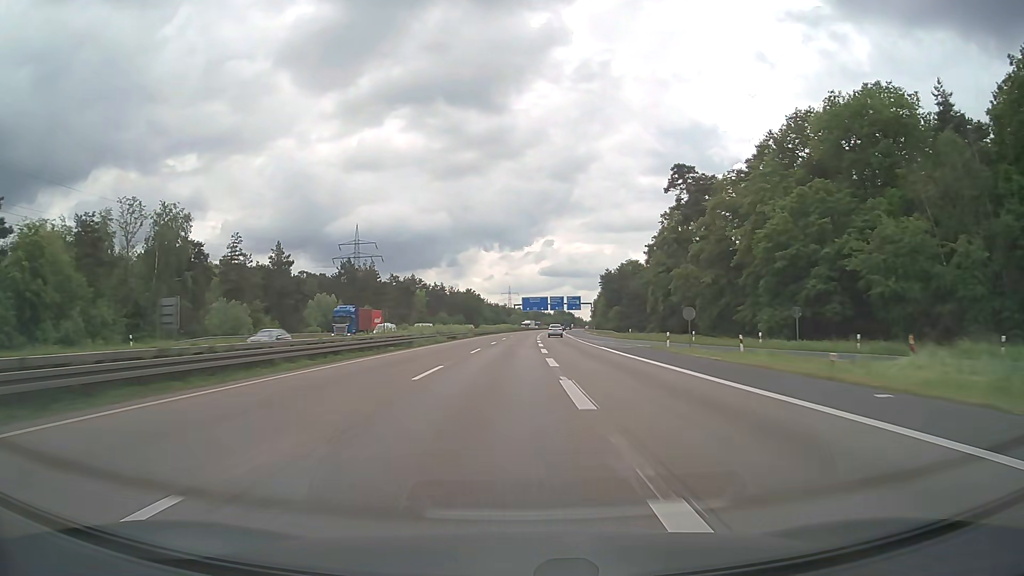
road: motorway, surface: asphalt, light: Day
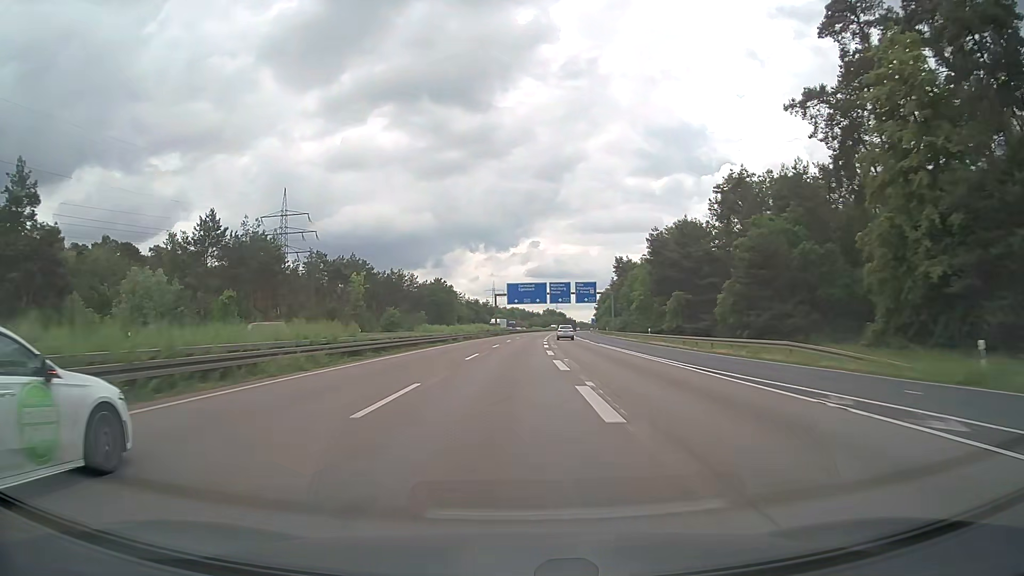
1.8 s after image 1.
(+0.6, +61.8) m; +1°
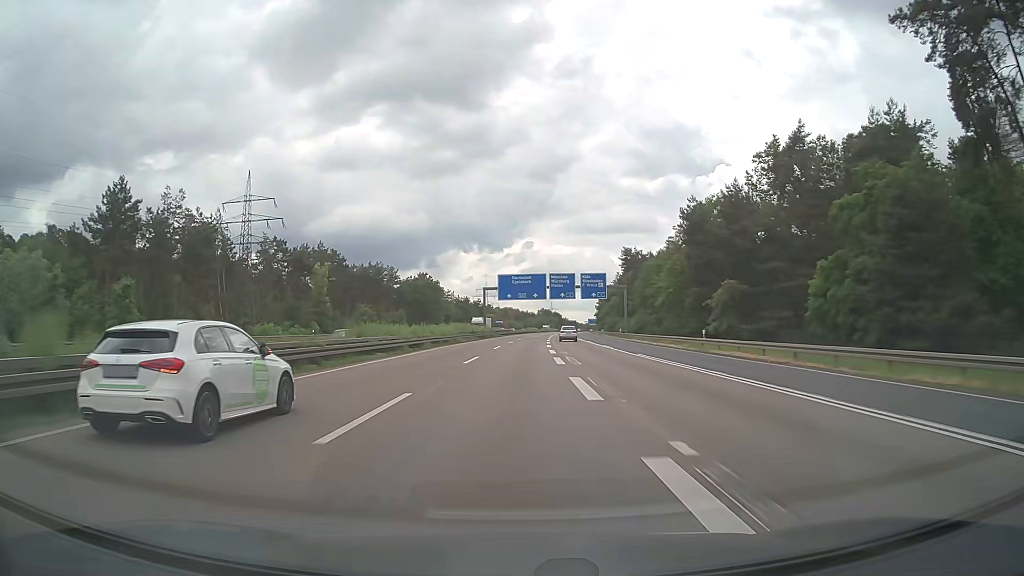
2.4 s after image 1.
(0.0, +20.6) m; 0°
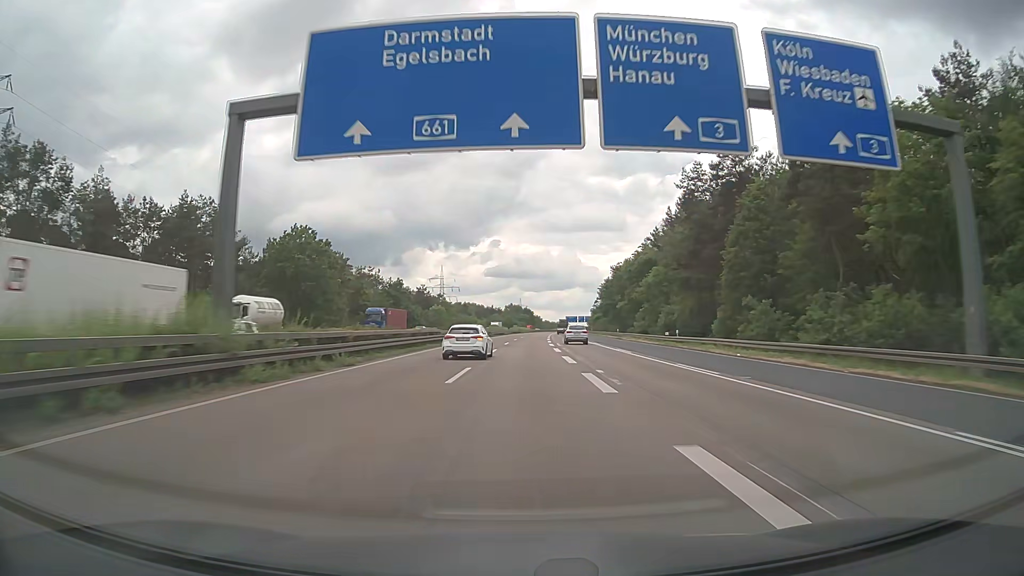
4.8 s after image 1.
(+2.0, +82.5) m; +3°
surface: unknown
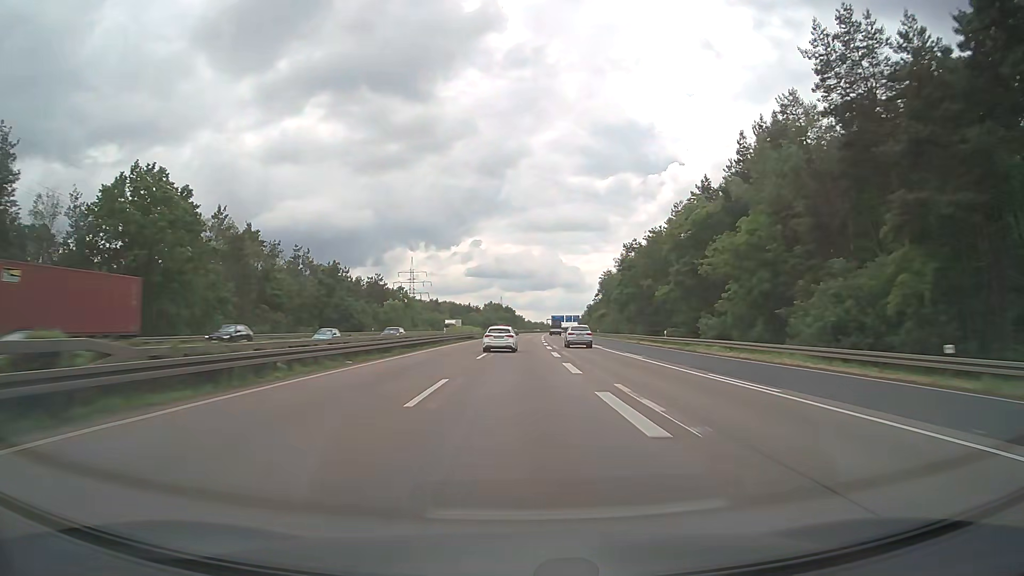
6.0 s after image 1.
(+0.6, +41.3) m; +2°
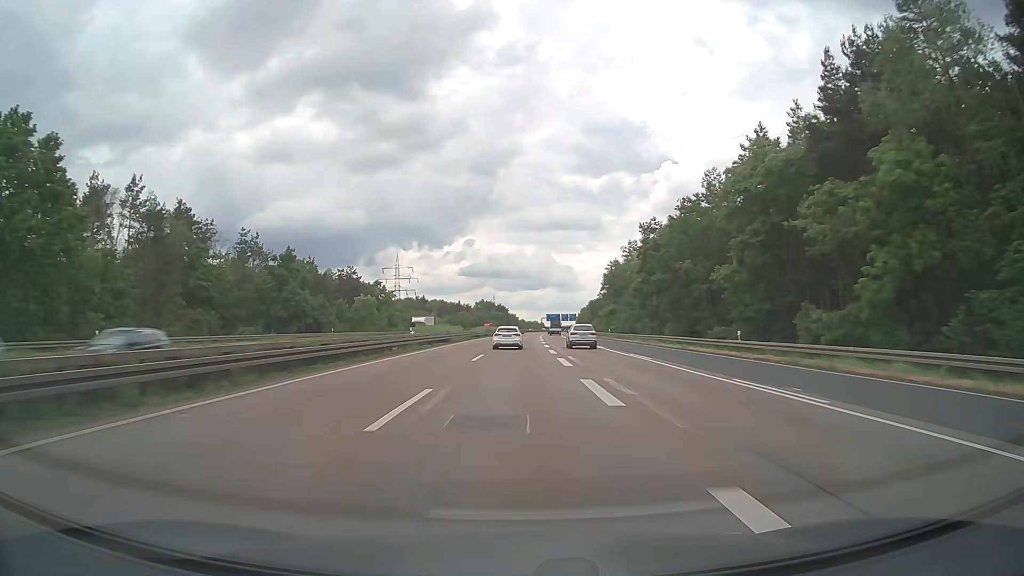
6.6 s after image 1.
(+0.1, +20.6) m; +1°
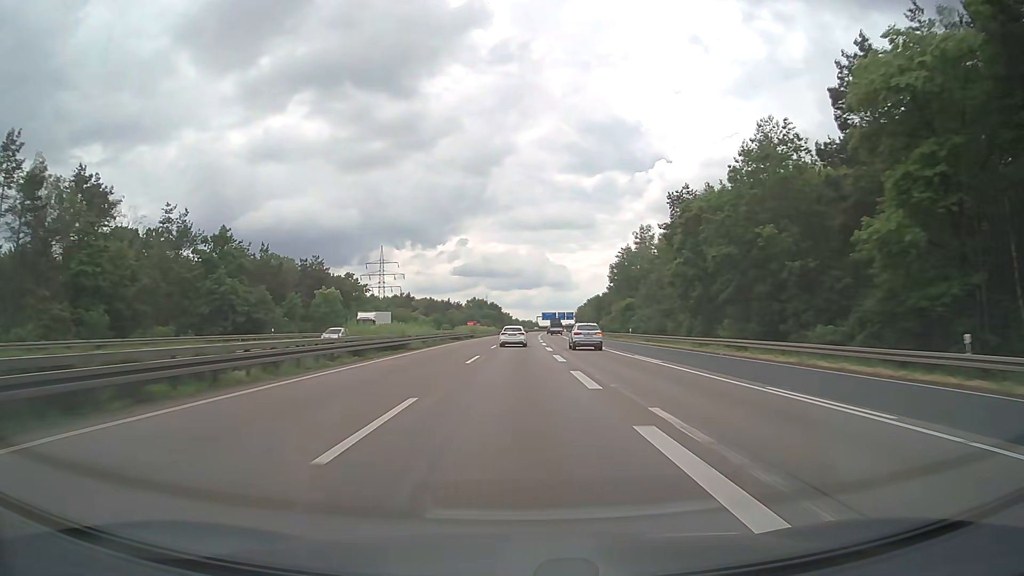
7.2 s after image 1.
(+0.1, +20.6) m; 0°
